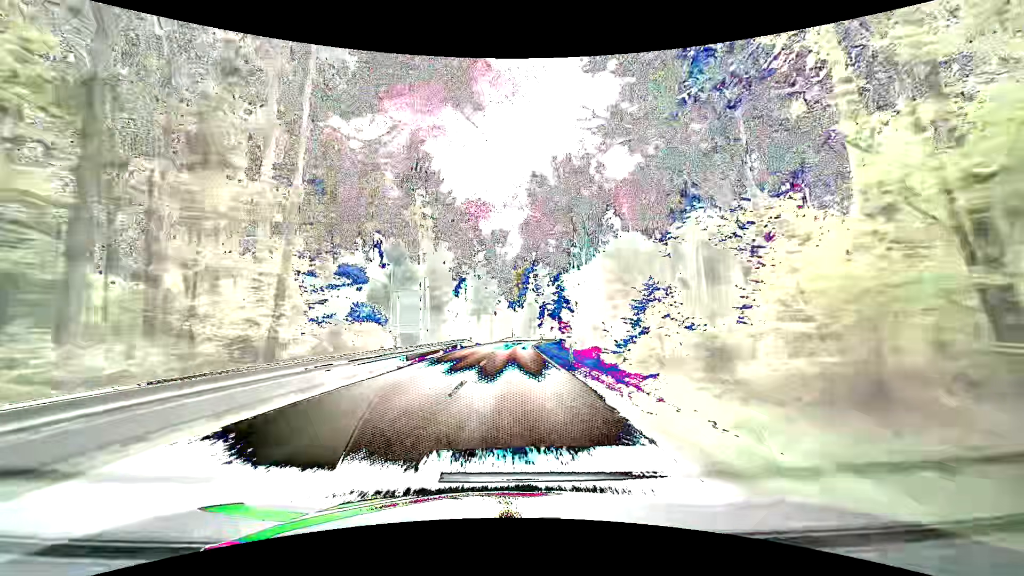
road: secondary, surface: asphalt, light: Day
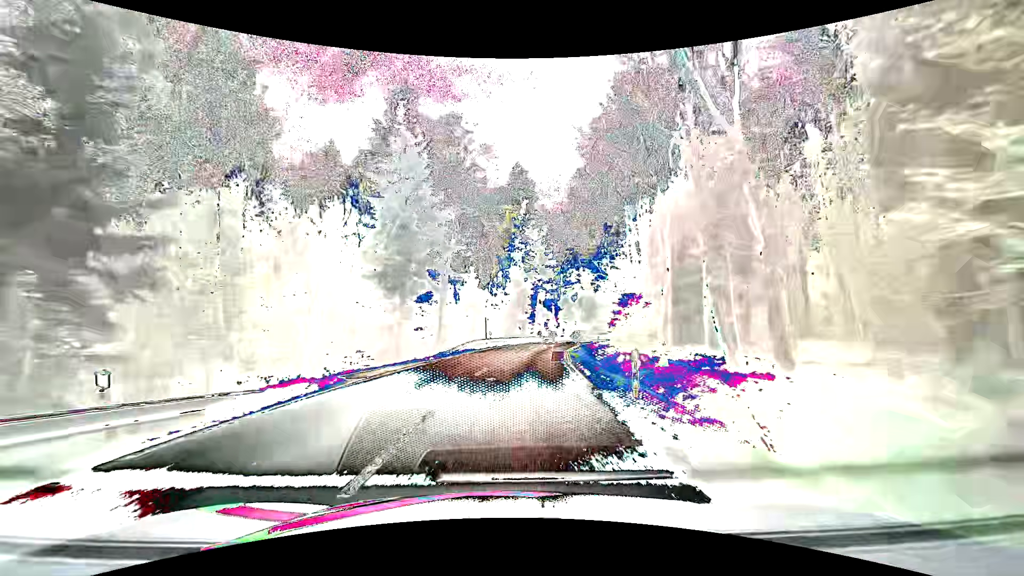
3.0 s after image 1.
(+0.5, +50.1) m; +2°
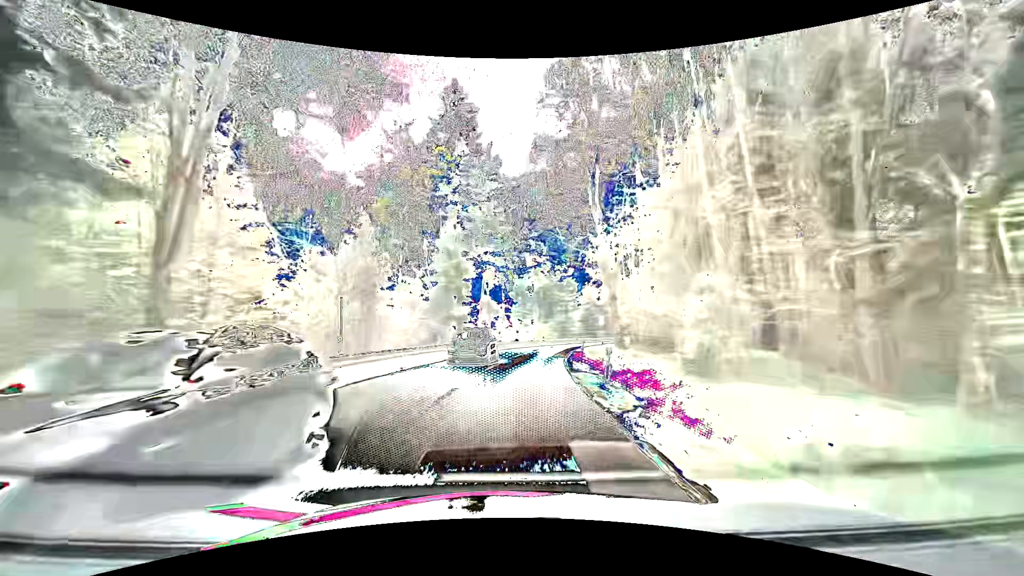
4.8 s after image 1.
(+1.5, +29.3) m; +6°
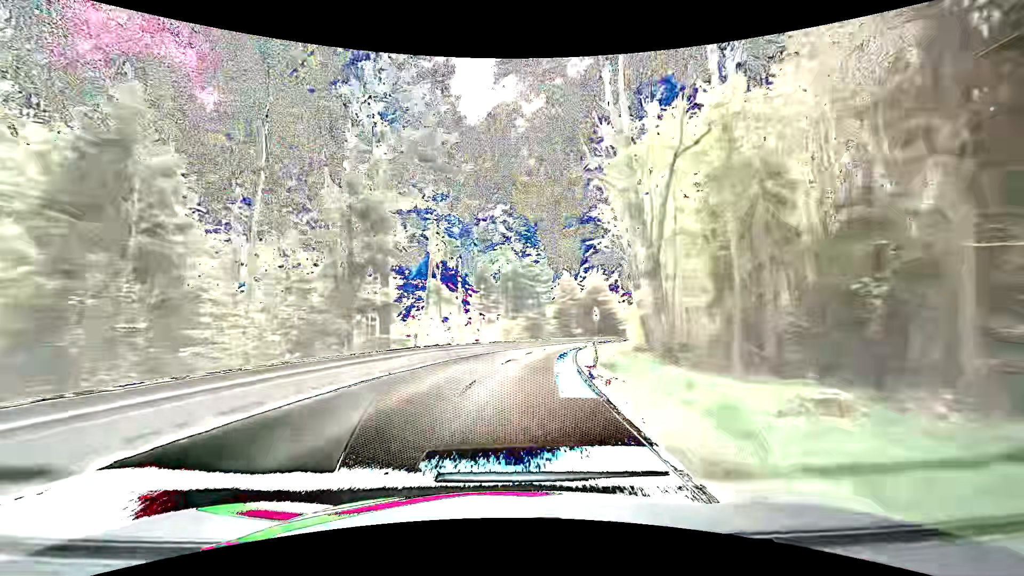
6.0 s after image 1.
(+0.6, +19.7) m; +4°
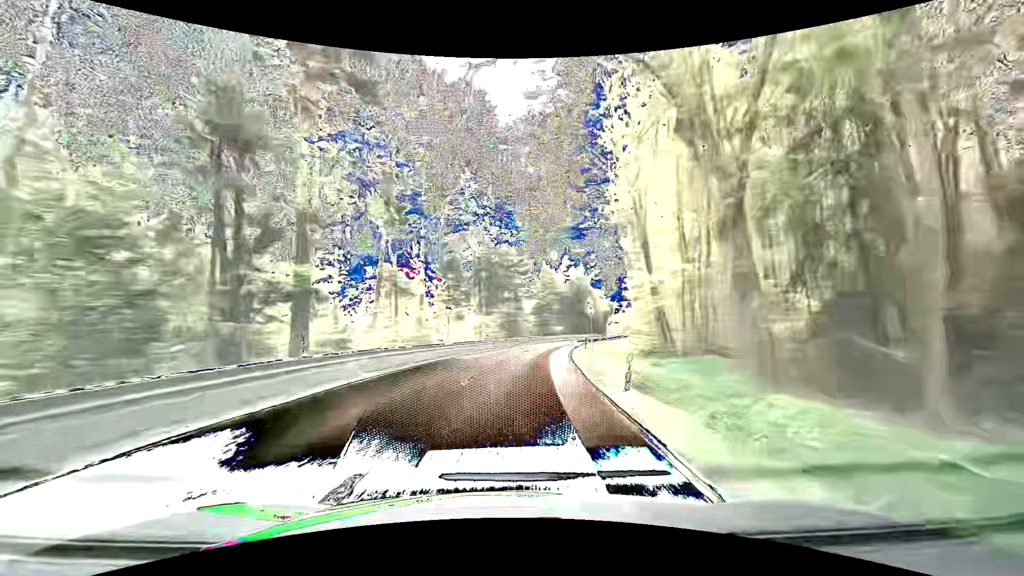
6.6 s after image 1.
(+0.2, +10.0) m; +3°
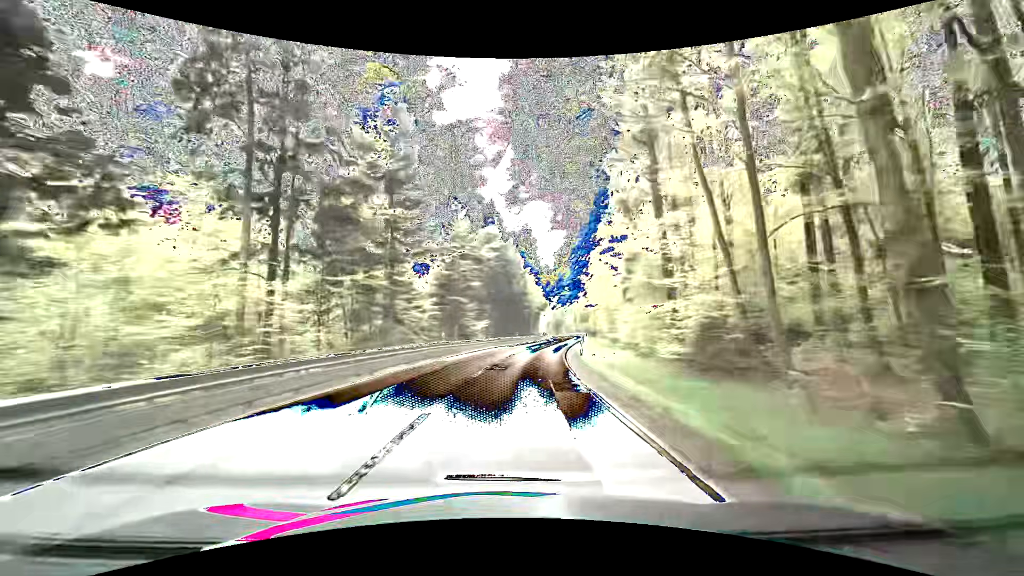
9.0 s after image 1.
(+3.2, +41.0) m; +9°
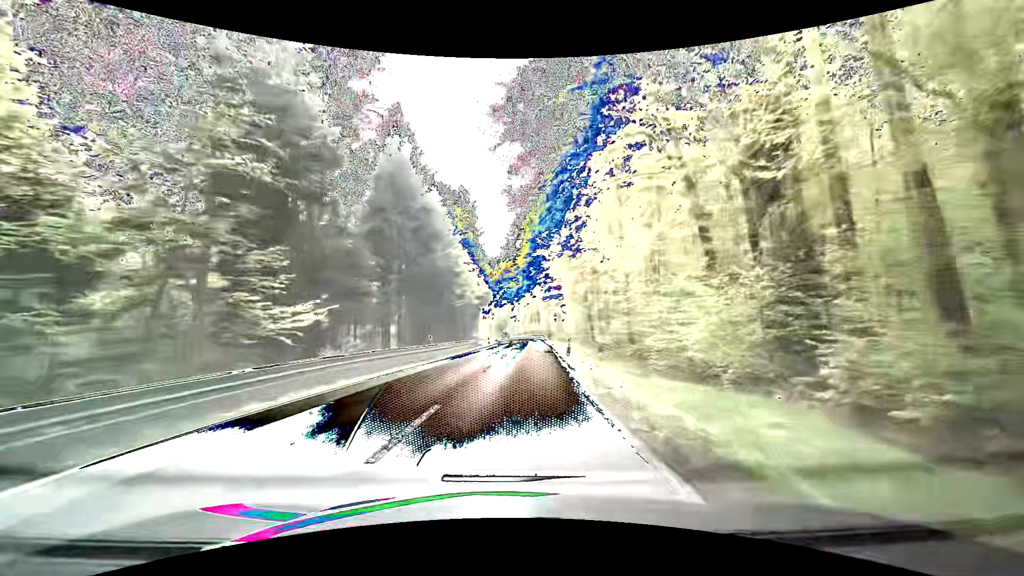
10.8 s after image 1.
(+2.5, +32.1) m; +8°
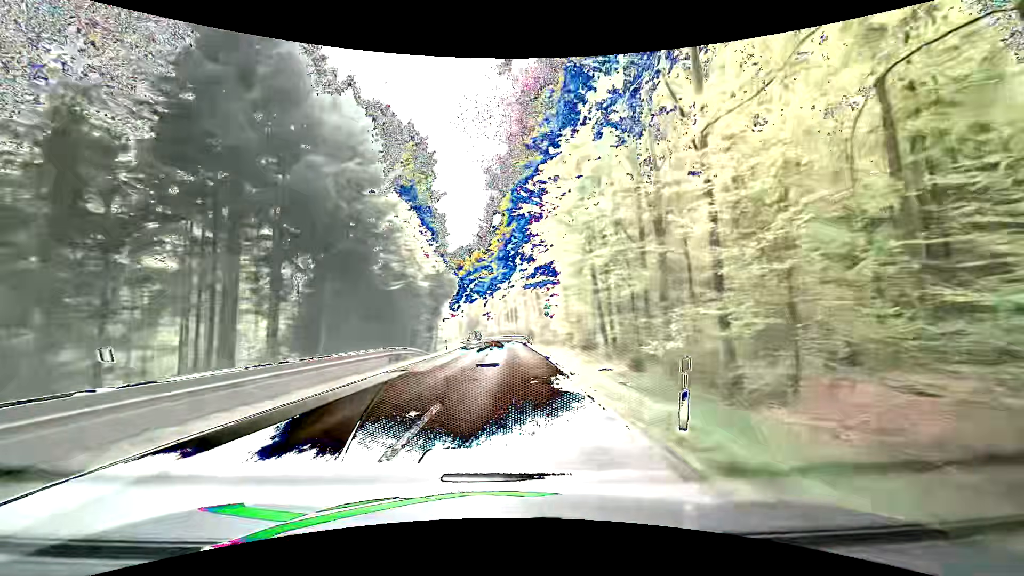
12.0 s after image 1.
(+0.5, +22.1) m; +3°
